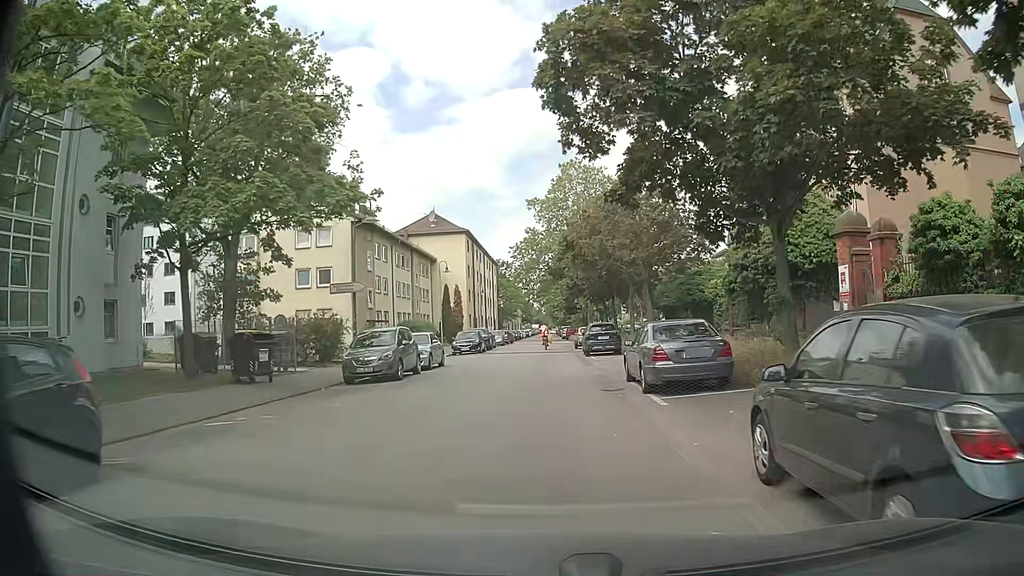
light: Day
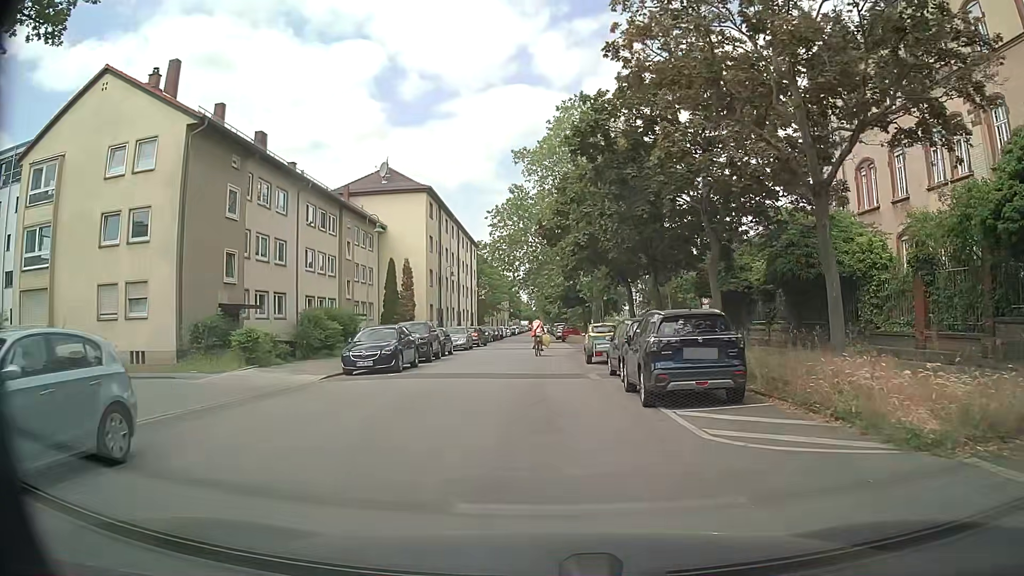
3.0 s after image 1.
(-0.4, +21.3) m; 0°
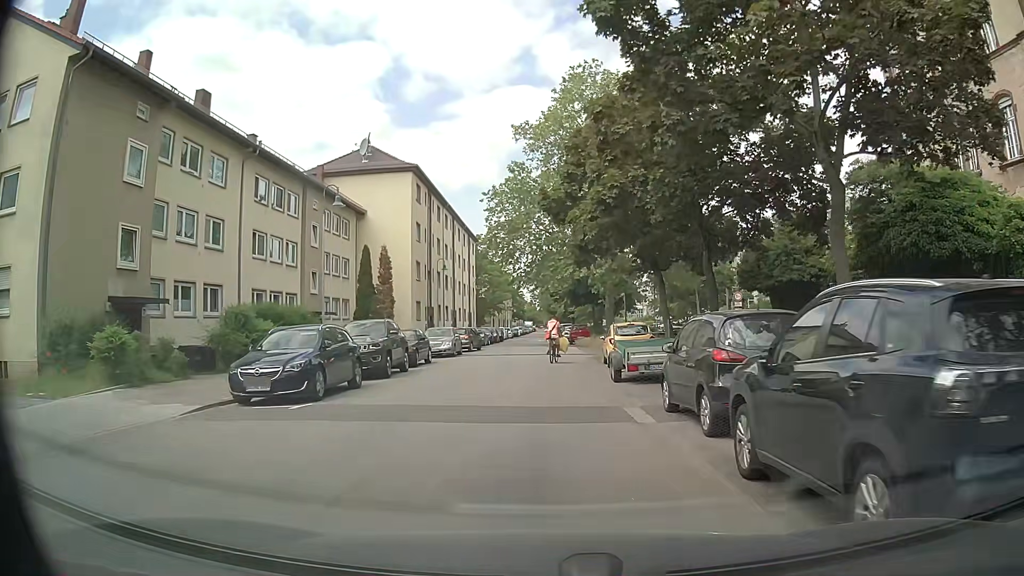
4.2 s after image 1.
(-0.1, +8.0) m; -1°
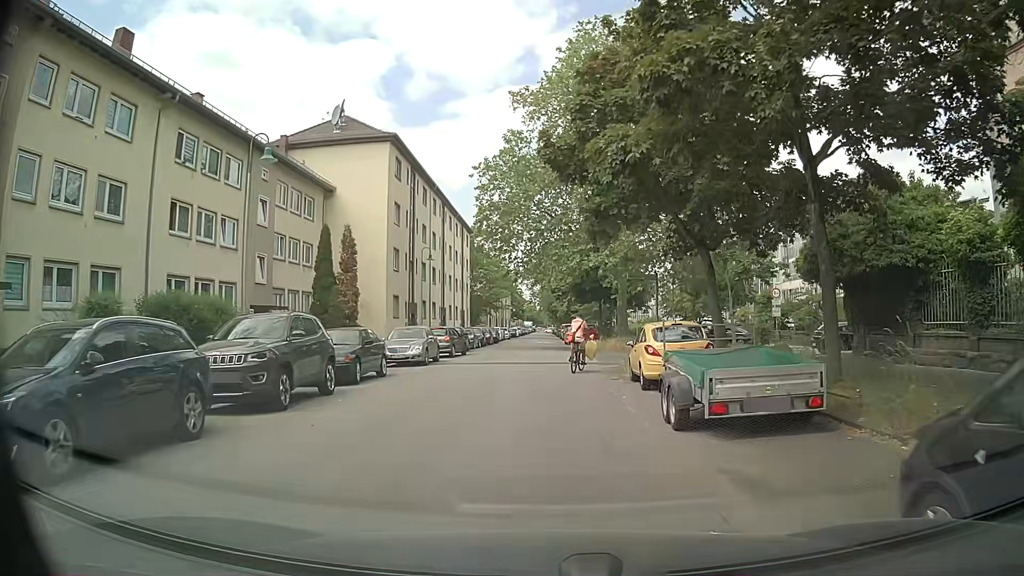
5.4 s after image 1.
(0.0, +7.7) m; +1°
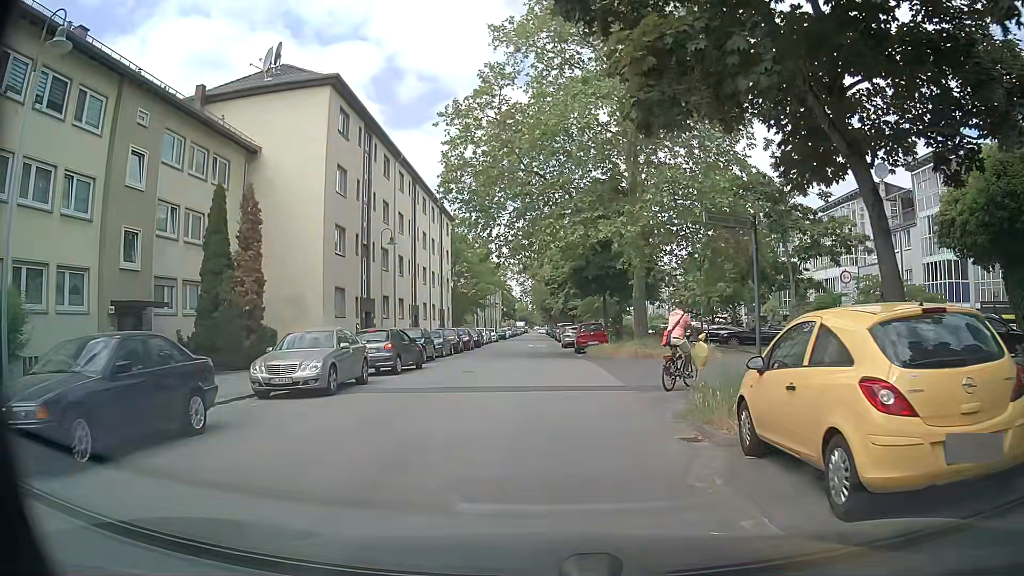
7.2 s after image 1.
(-0.1, +10.3) m; -1°
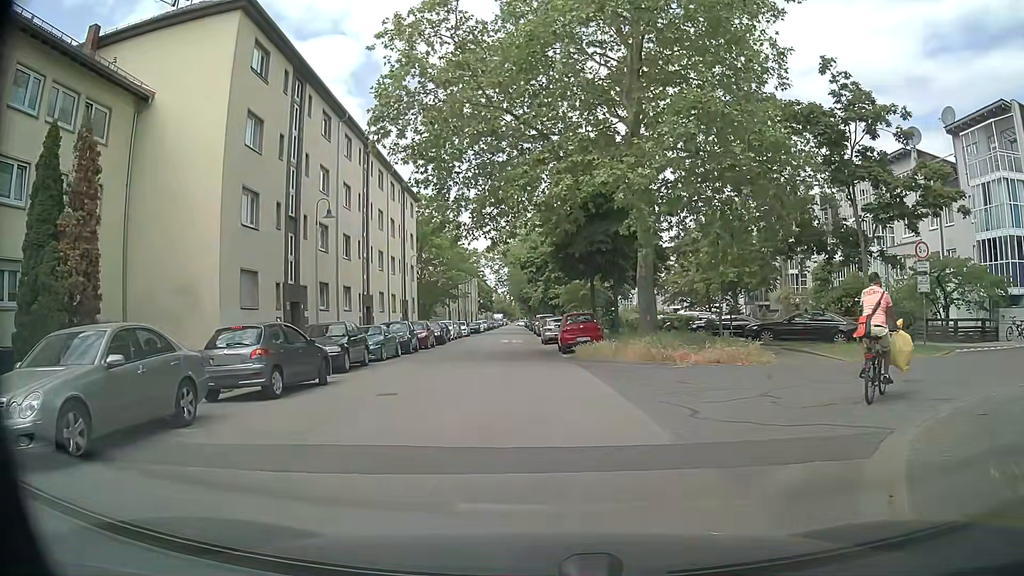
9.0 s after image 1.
(+0.3, +7.9) m; +4°
